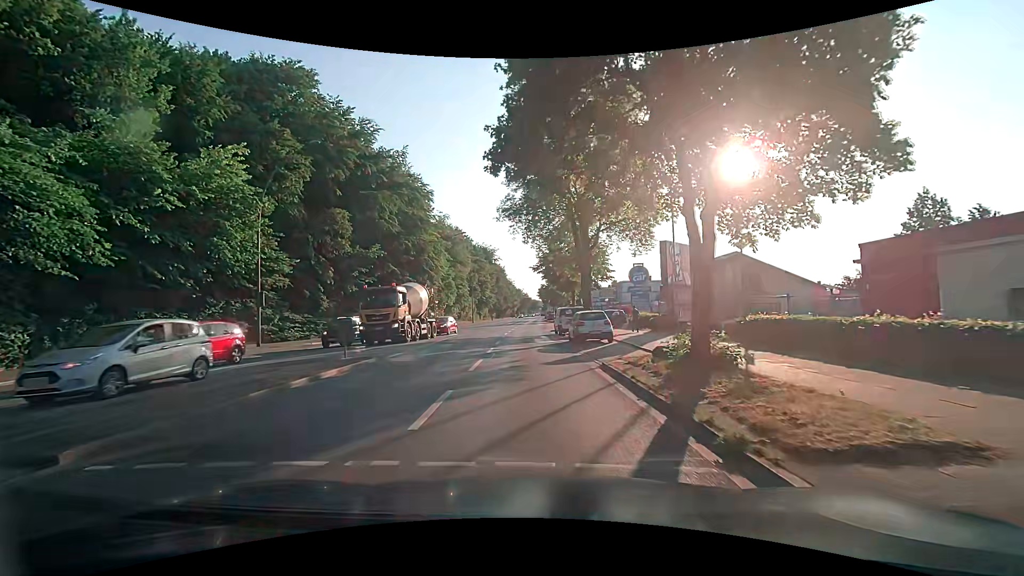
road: primary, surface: asphalt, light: Day
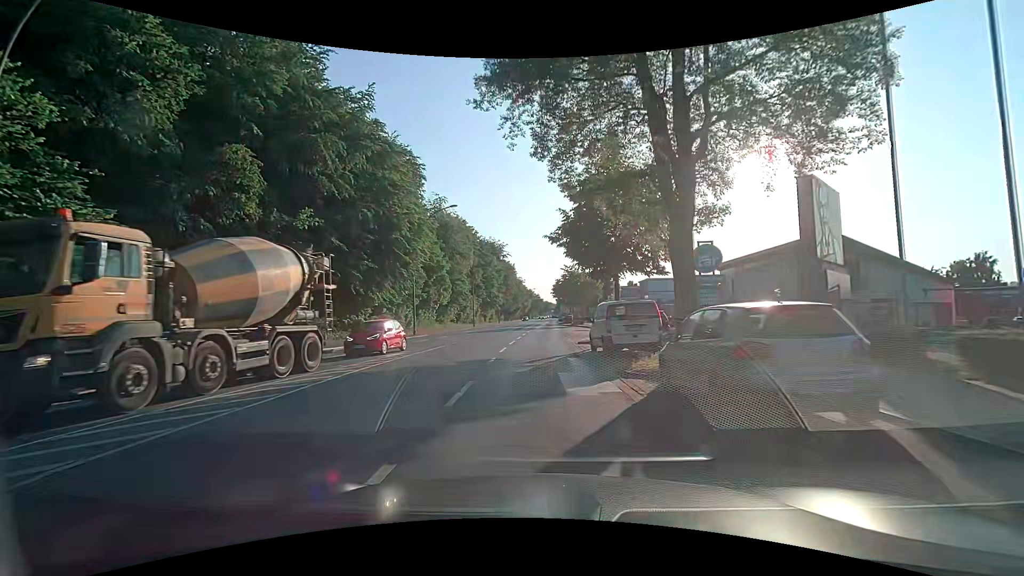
(-0.7, +16.9) m; -3°
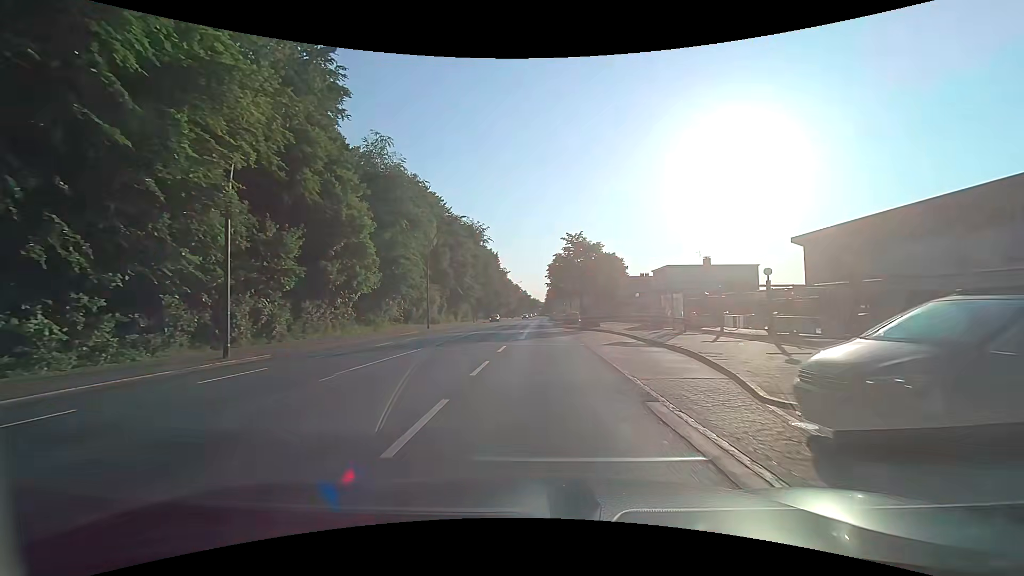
(0.0, +27.7) m; +1°
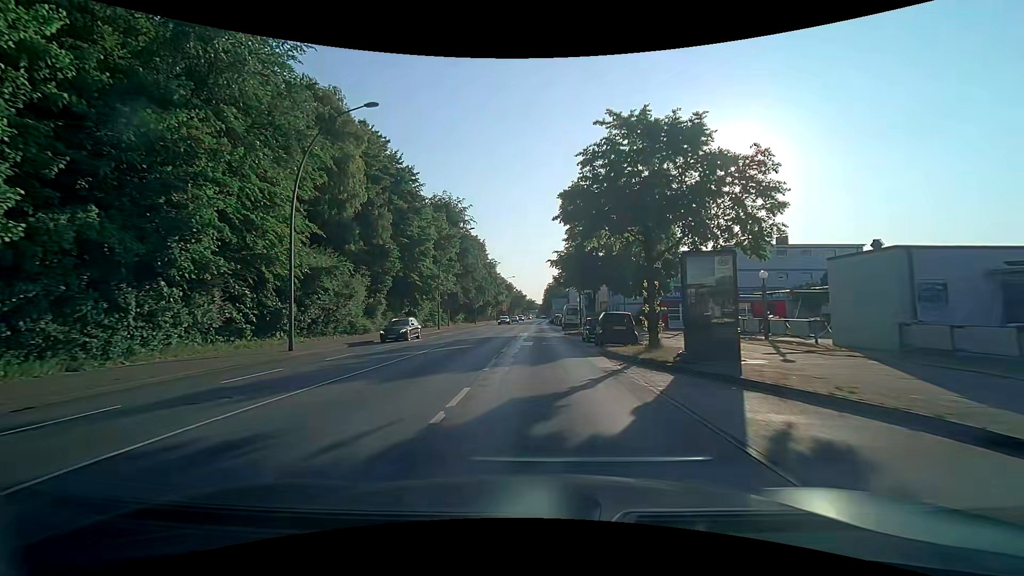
(+0.1, +29.7) m; 0°
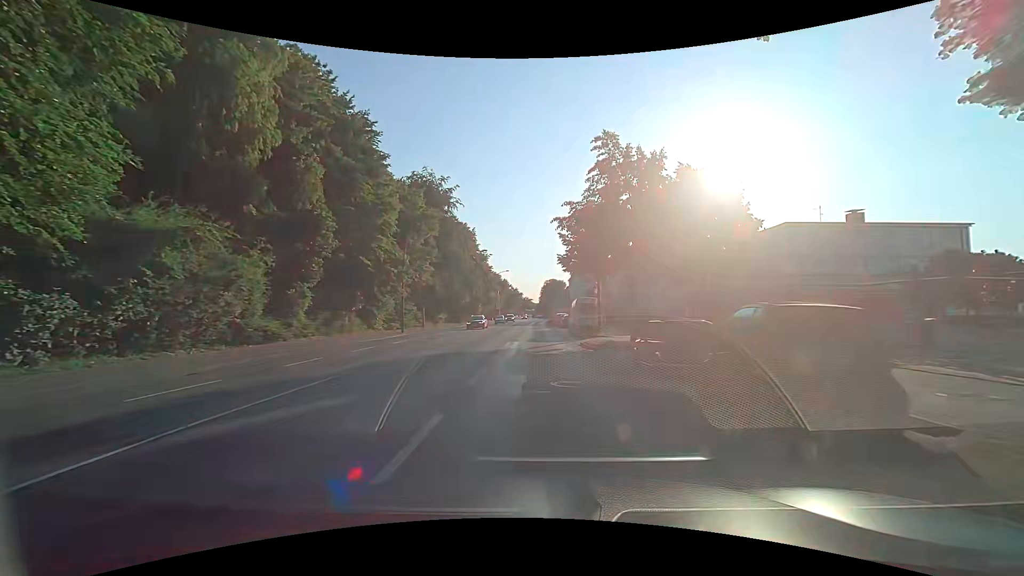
(0.0, +15.1) m; 0°
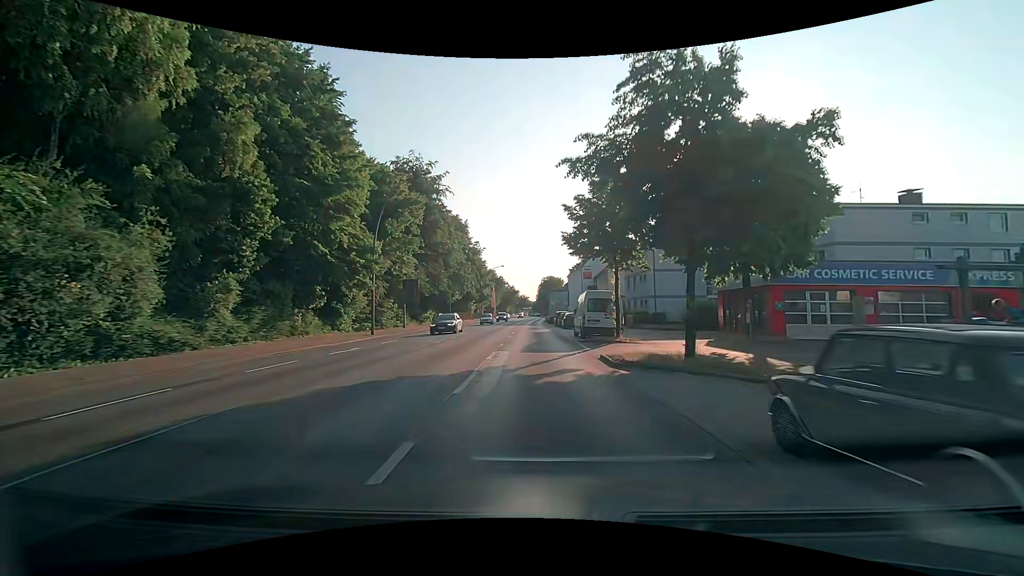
(+0.1, +7.6) m; +1°
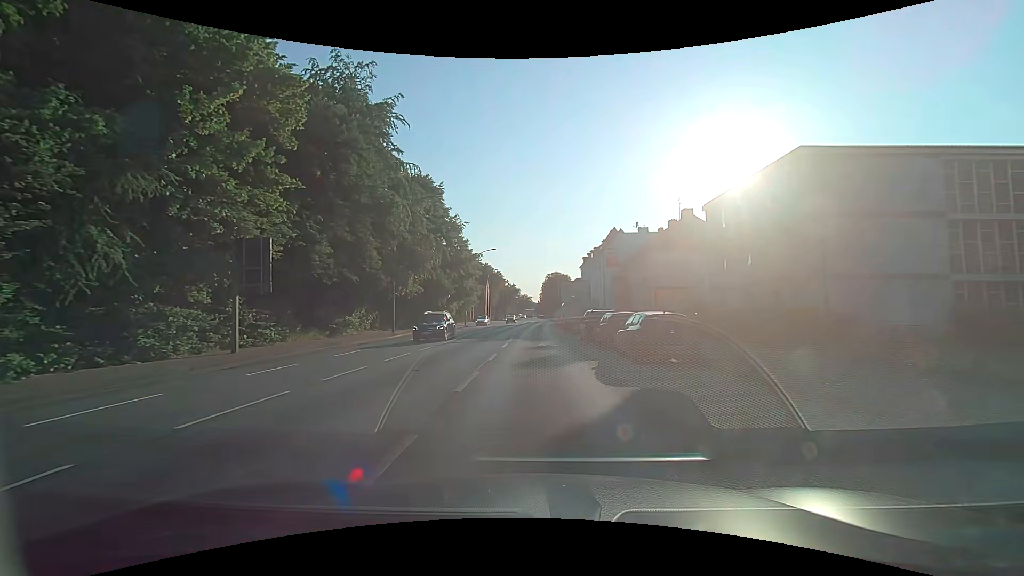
(-0.1, +30.6) m; 0°
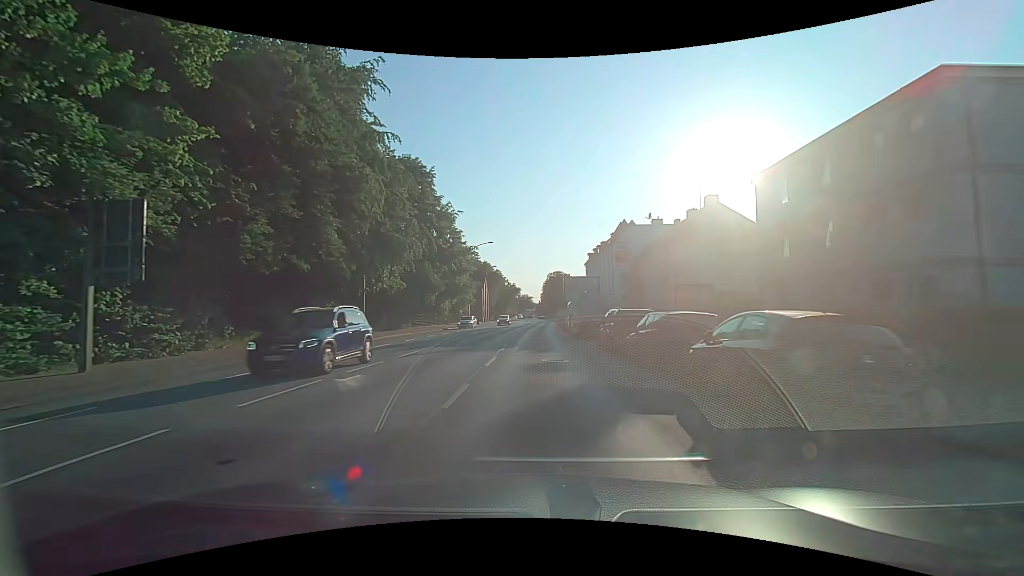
(0.0, +7.7) m; 0°
(0, +10) (0, +20) (0, +30) (0, +40) (0, +50) (0, +60) (0, +70) (-1, +80) (-1, +90) (-1, +100) m
